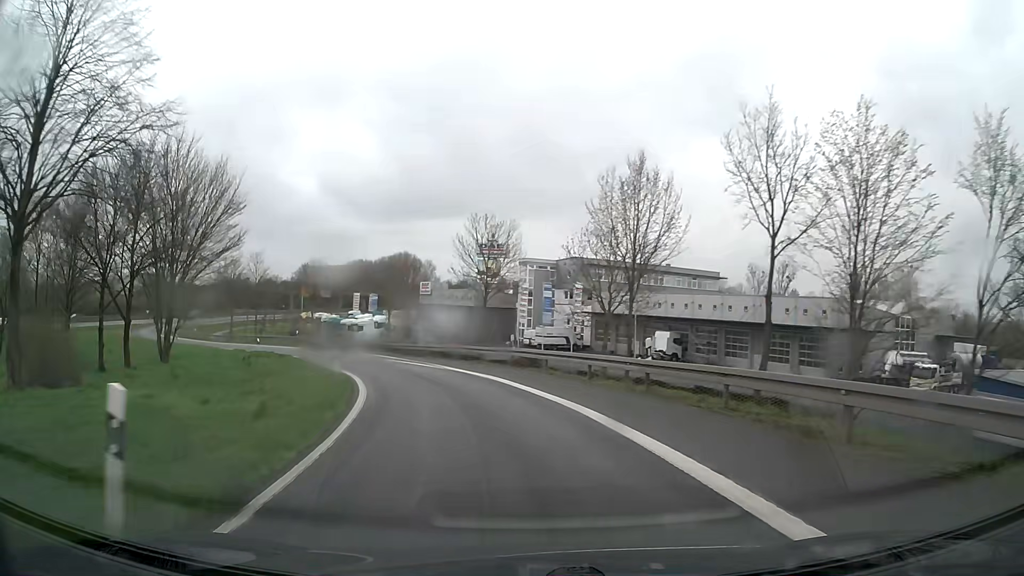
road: trunk_link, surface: asphalt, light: Day
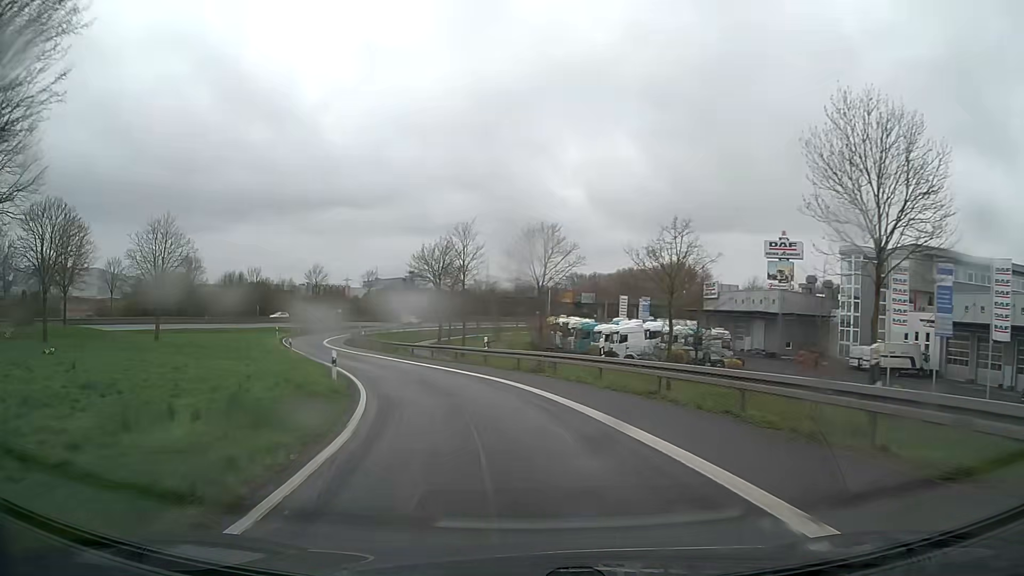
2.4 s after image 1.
(-6.0, +30.1) m; -23°
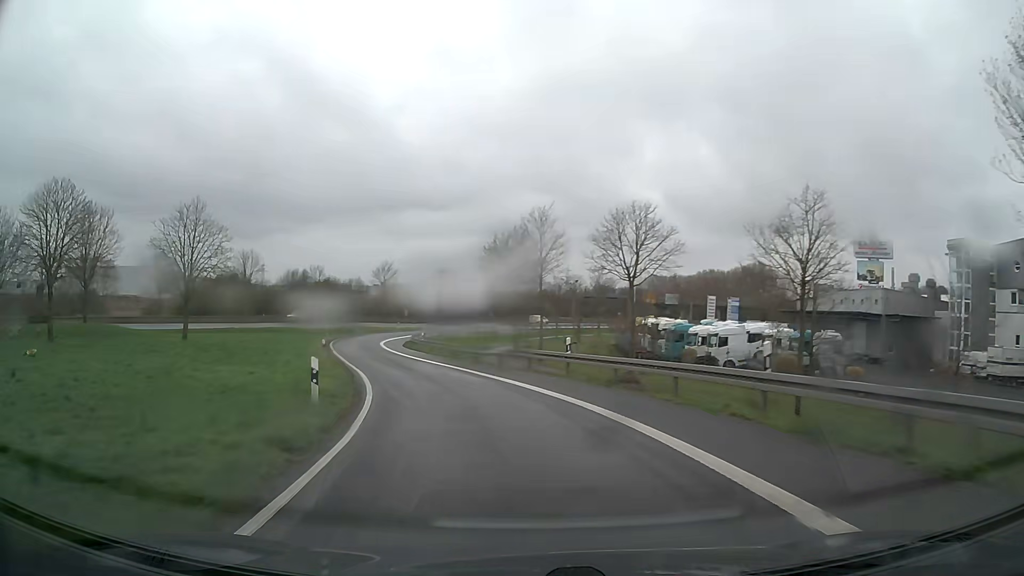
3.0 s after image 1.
(-0.5, +8.2) m; -6°
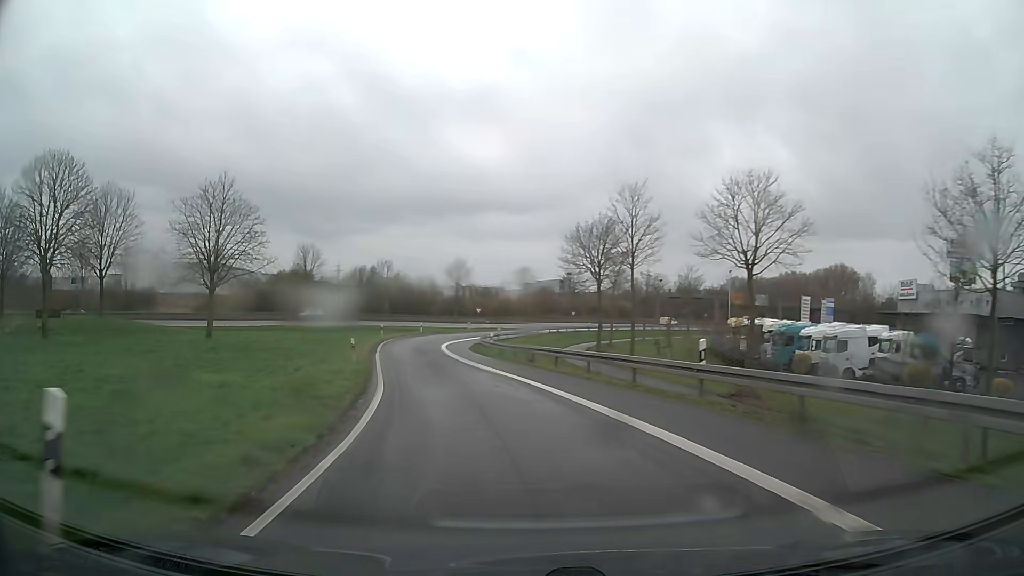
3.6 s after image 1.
(-0.5, +8.5) m; -7°
